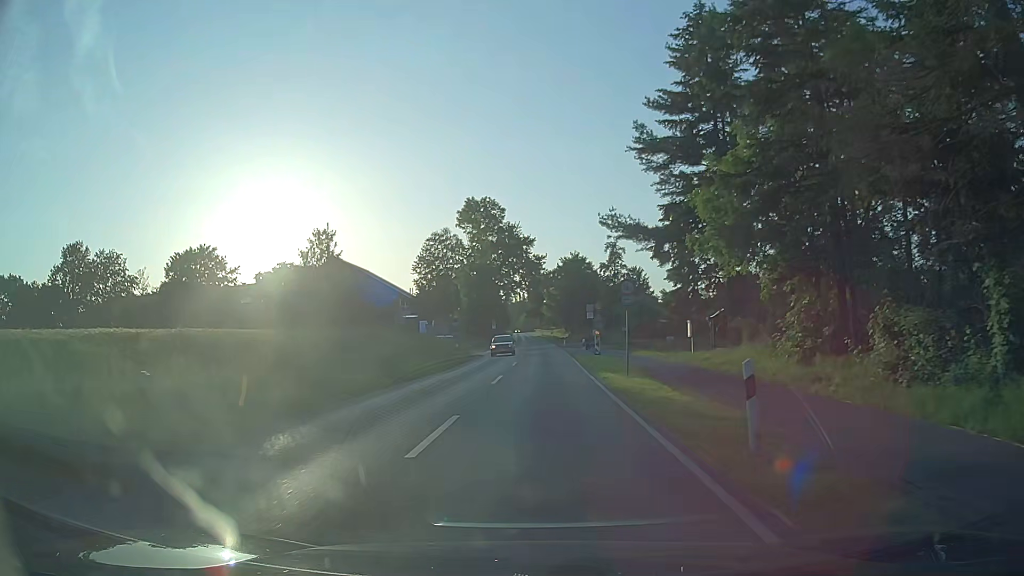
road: secondary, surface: asphalt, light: Day
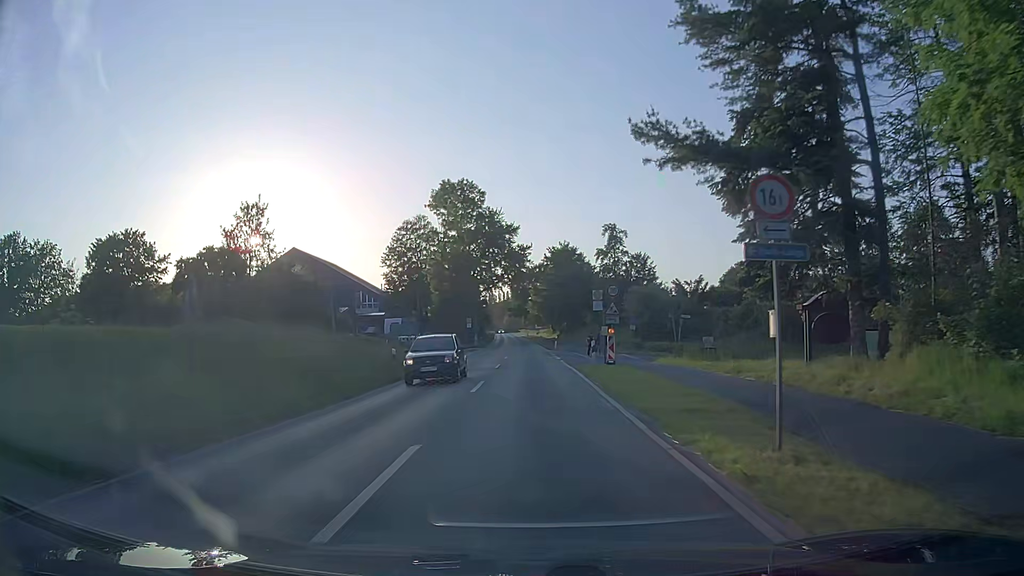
(+0.1, +15.2) m; +1°
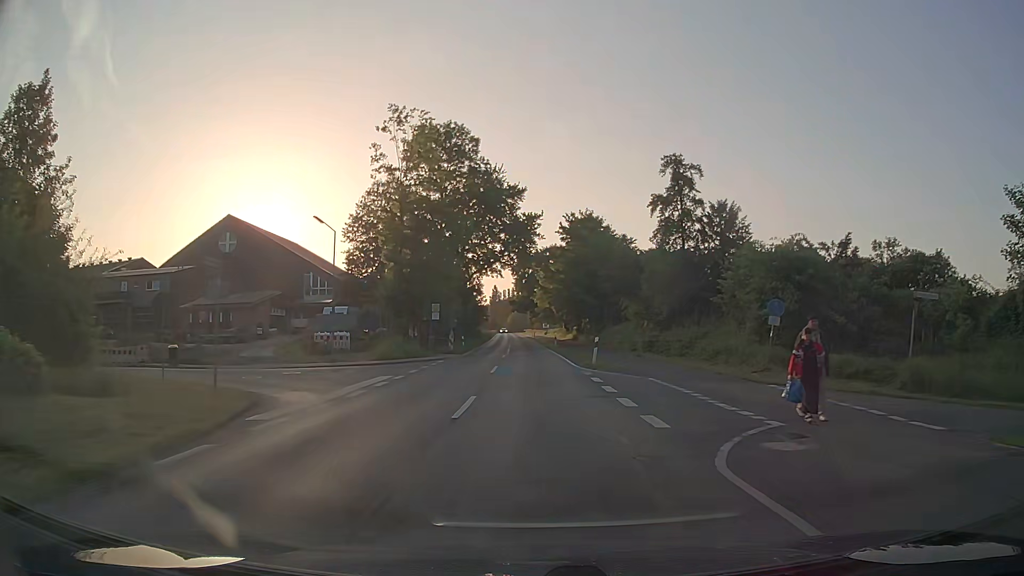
(-0.3, +30.5) m; 0°
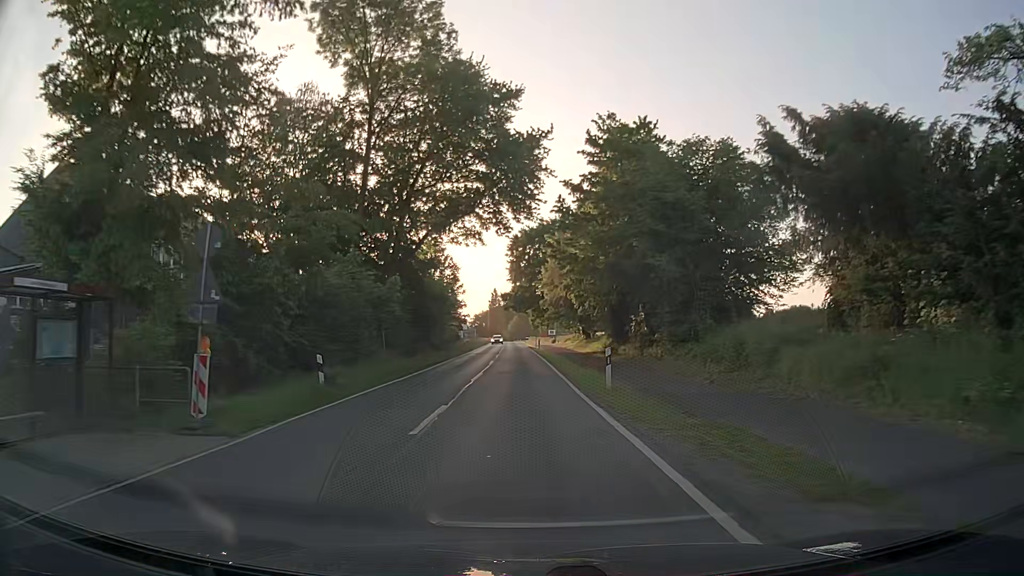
(0.0, +37.9) m; -1°
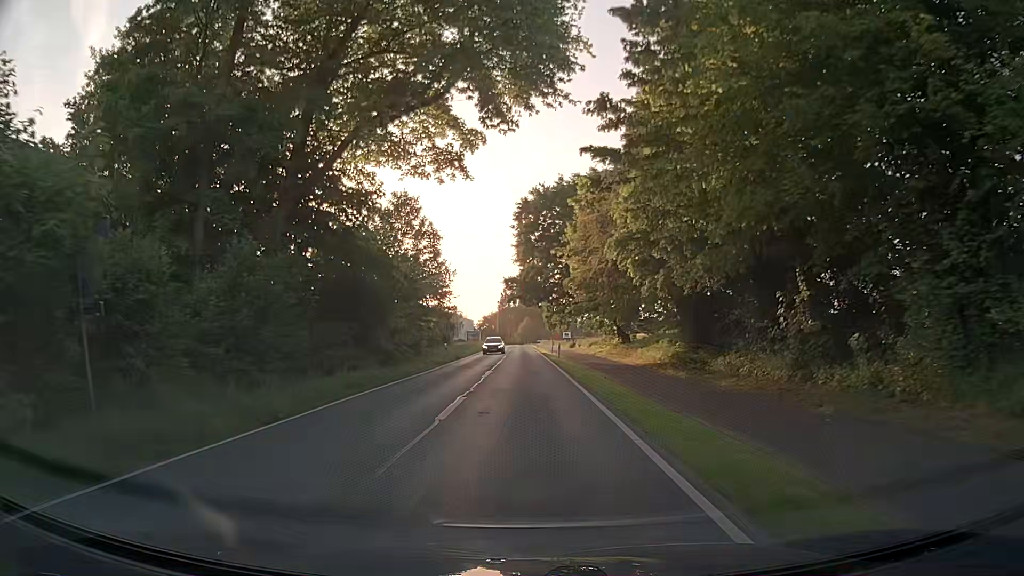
(-0.3, +22.8) m; -1°
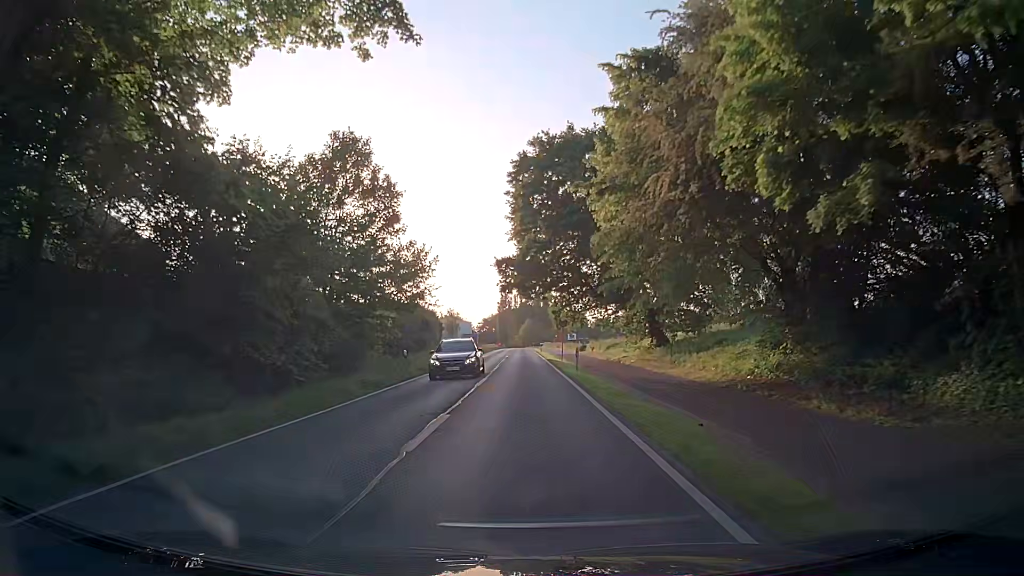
(0.0, +15.2) m; 0°
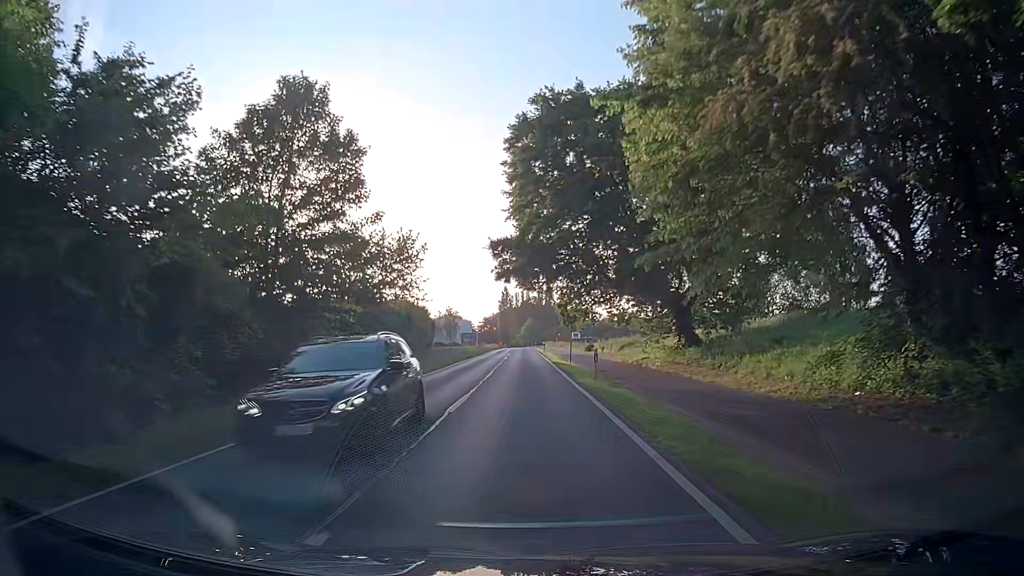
(0.0, +7.6) m; +1°
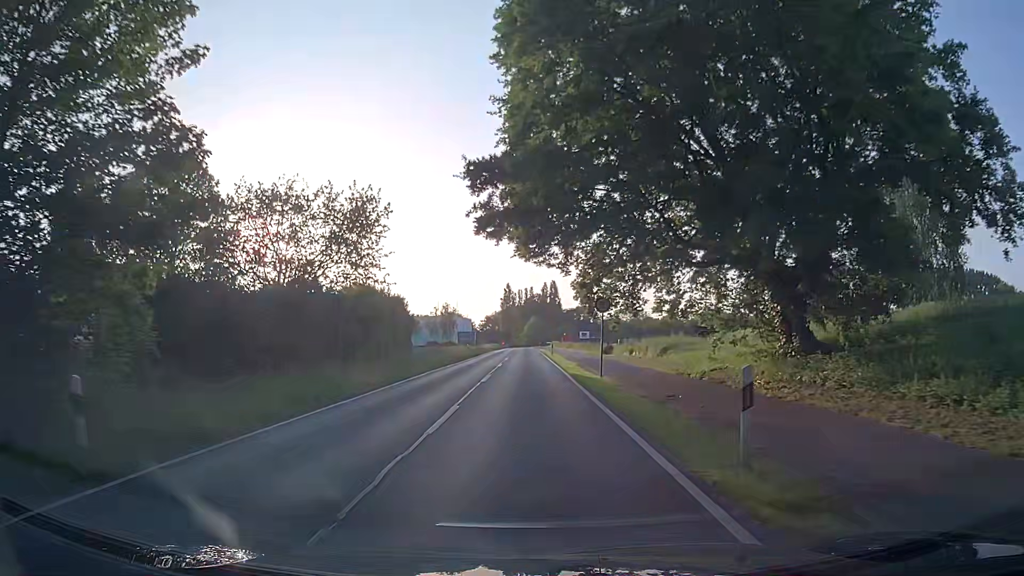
(-0.3, +15.2) m; -1°
(0, +10) (0, +20) (0, +30) (0, +40) (0, +50) (0, +60) (0, +70) (0, +80) (0, +90) (0, +100) m
